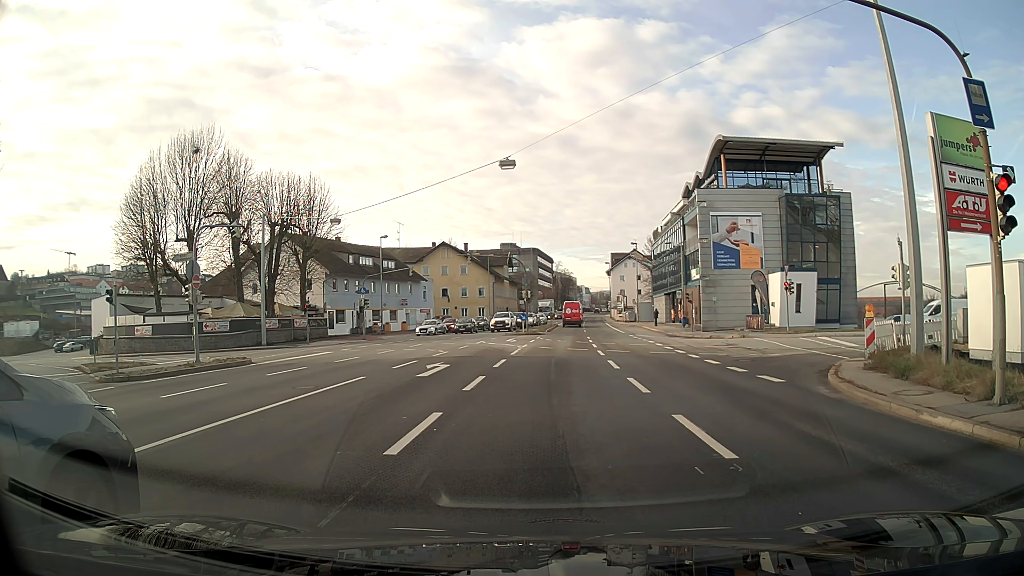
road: primary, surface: asphalt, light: Day
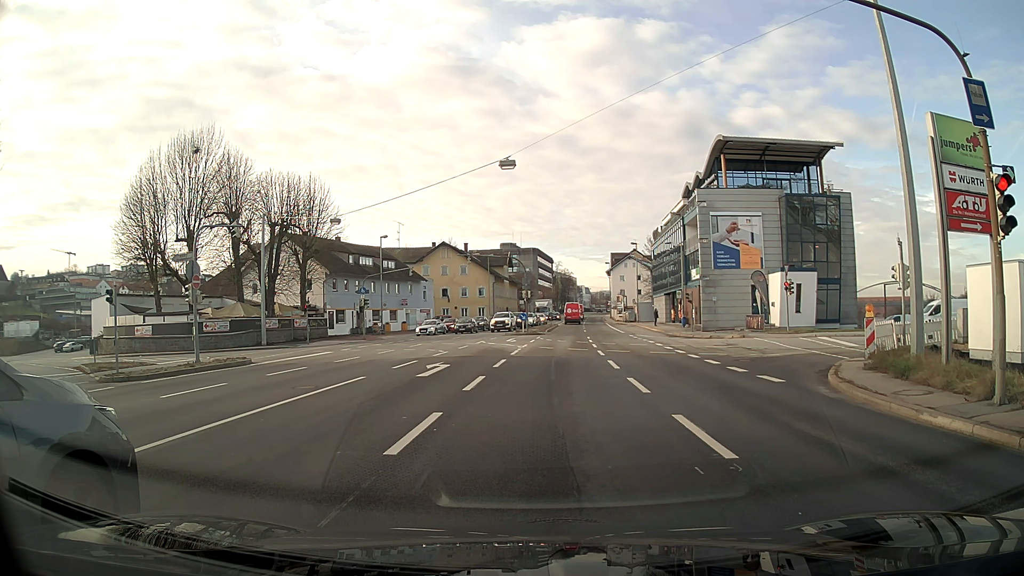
(0.0, 0.0) m; 0°
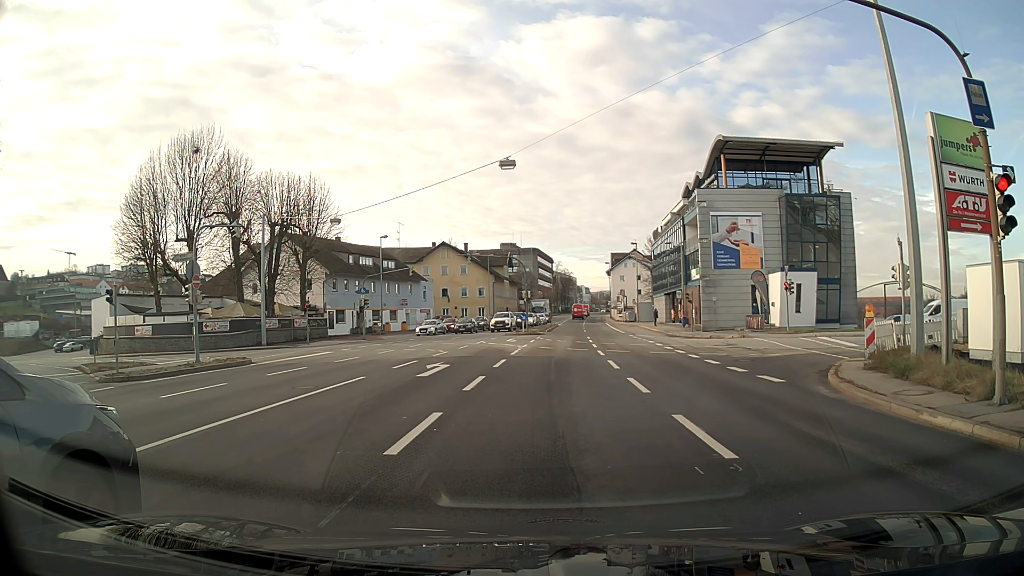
(0.0, 0.0) m; 0°
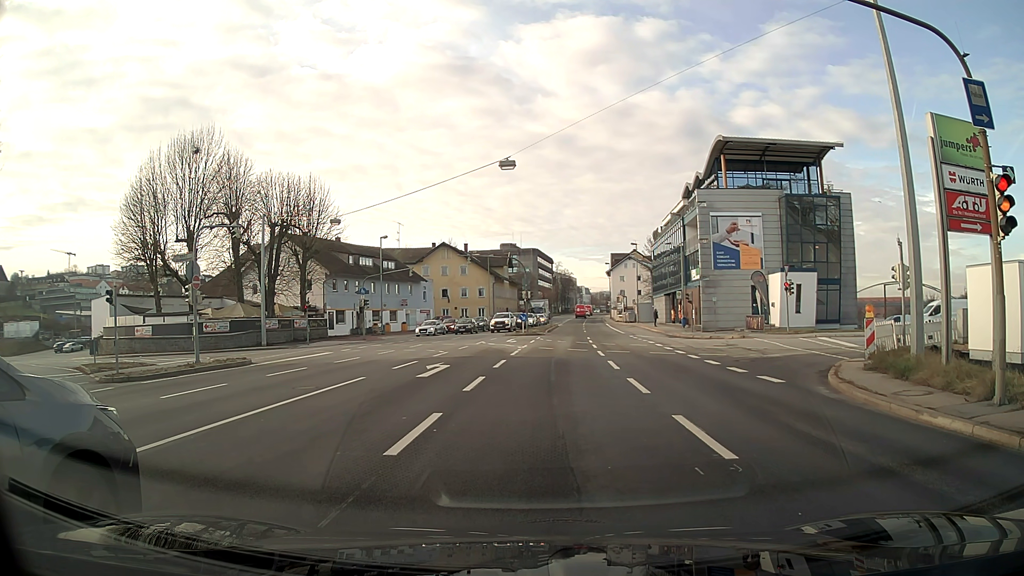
(0.0, 0.0) m; 0°
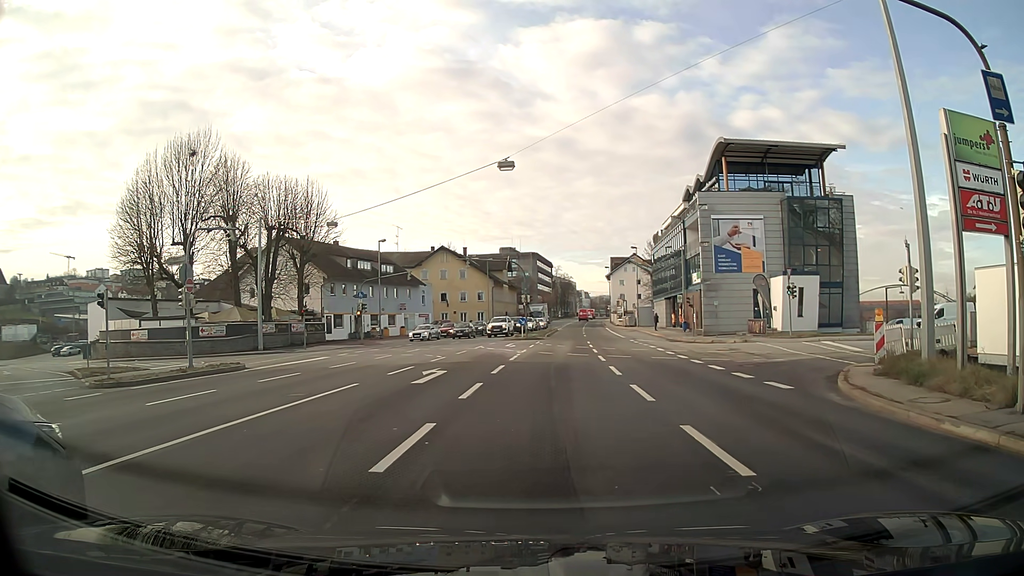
(0.0, +0.6) m; +1°
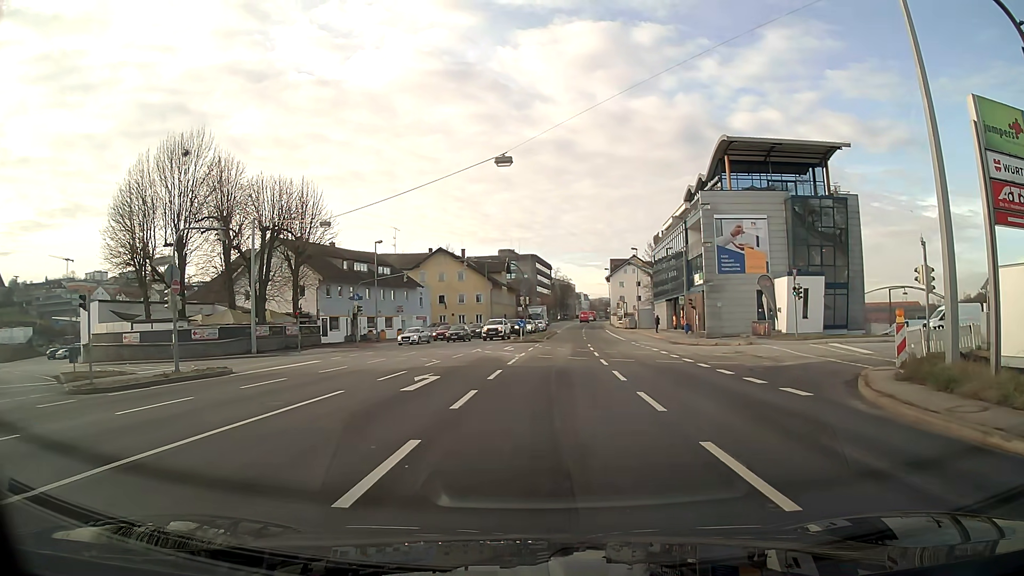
(0.0, +1.2) m; 0°
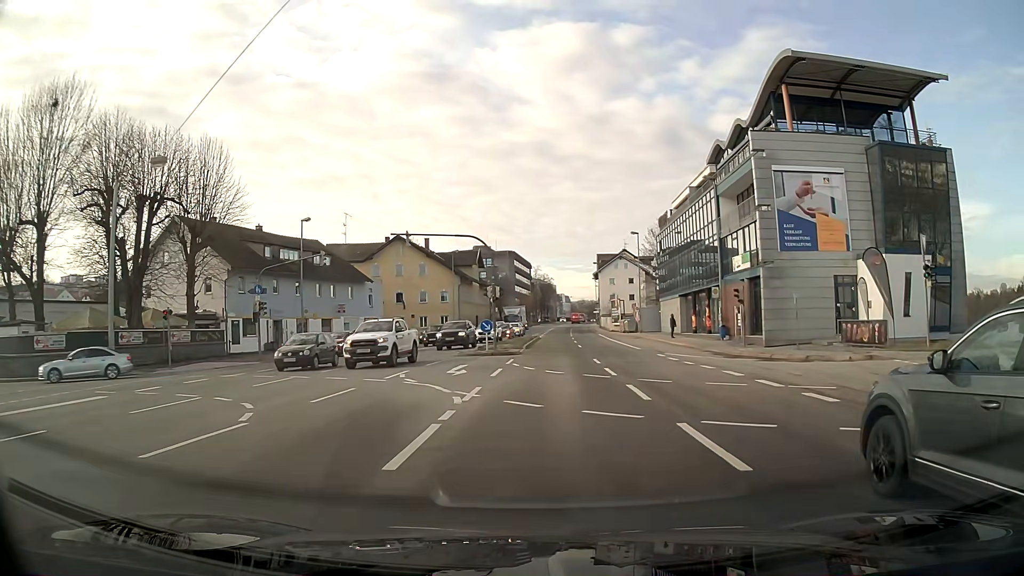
(+0.2, +17.4) m; +1°
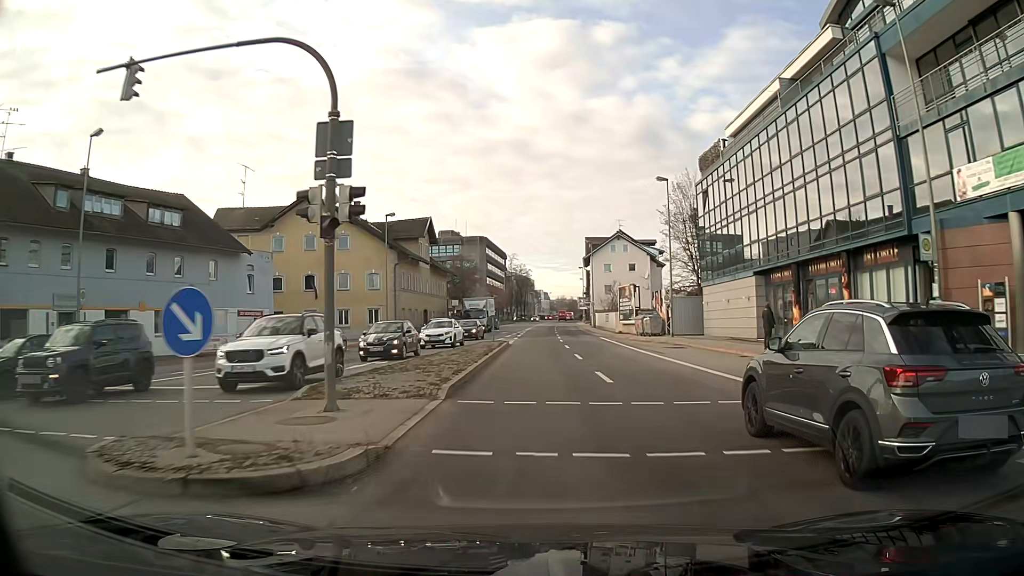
(+0.5, +26.1) m; +2°
